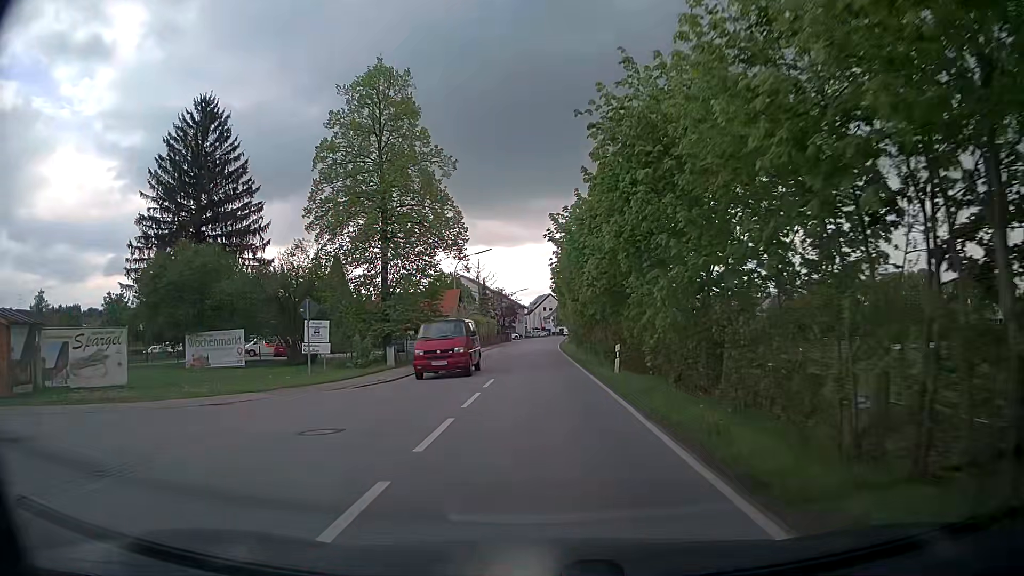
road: secondary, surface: asphalt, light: Day
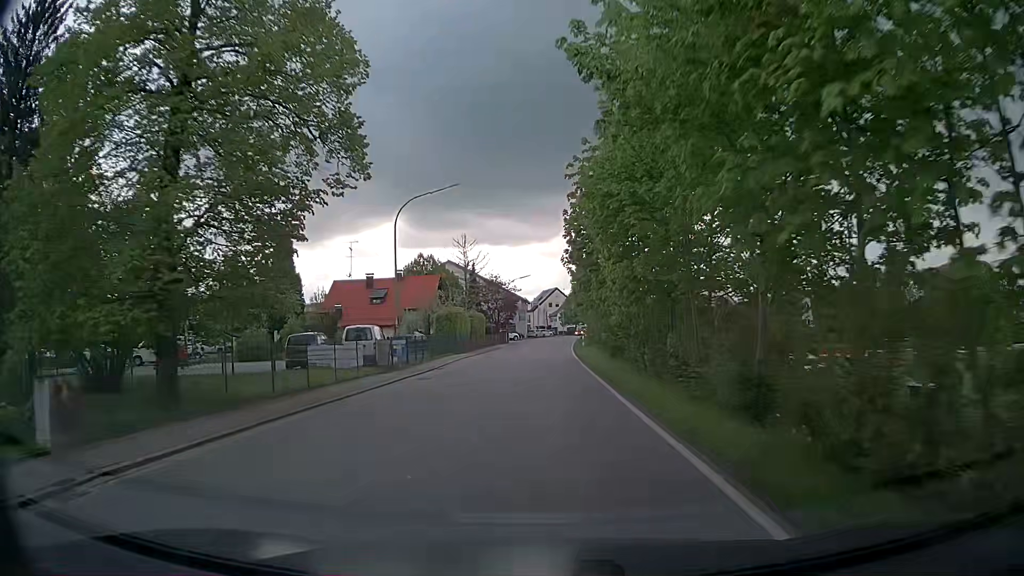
(0.0, +22.3) m; 0°
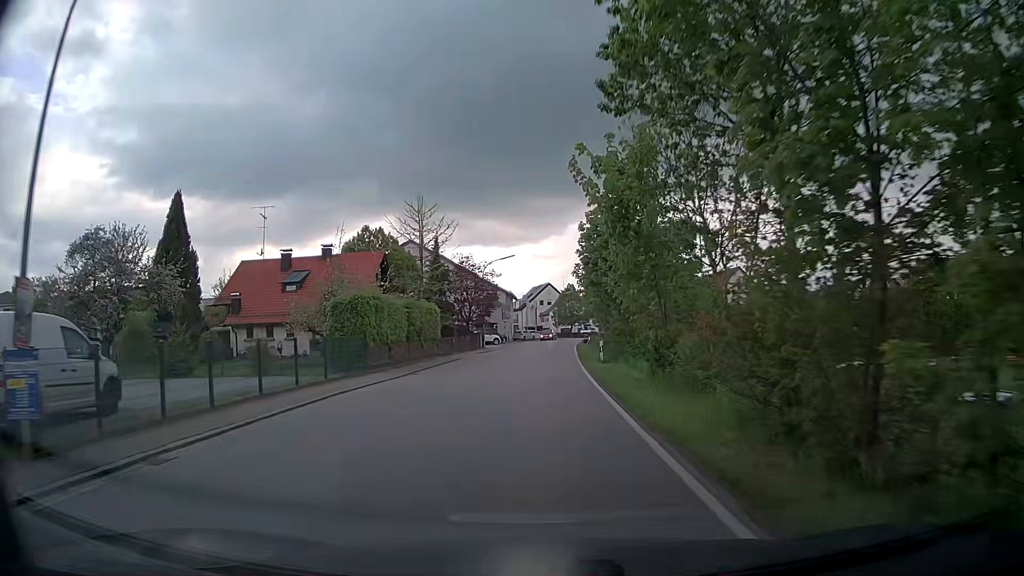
(-0.1, +21.8) m; 0°
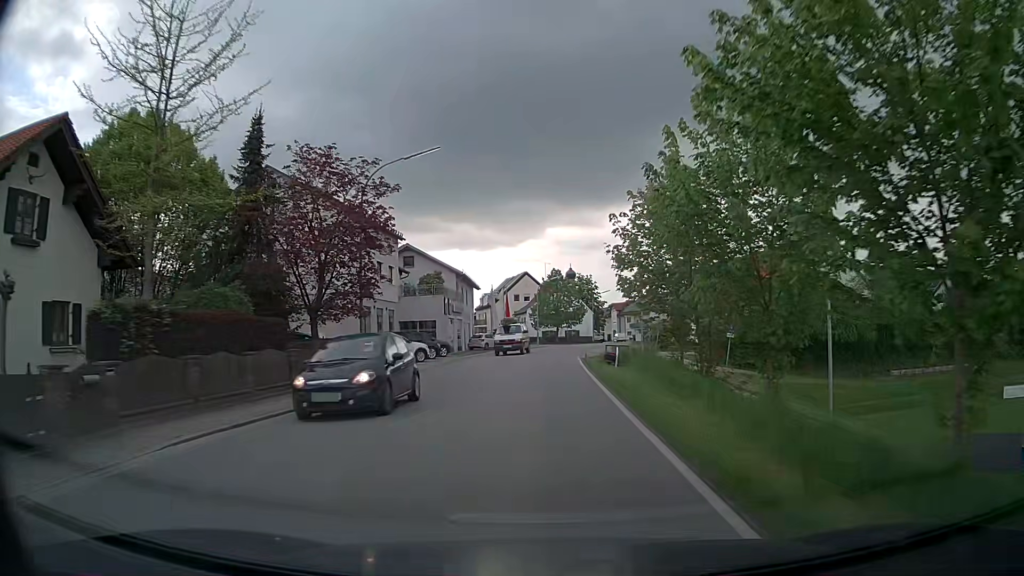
(+0.4, +35.0) m; +2°
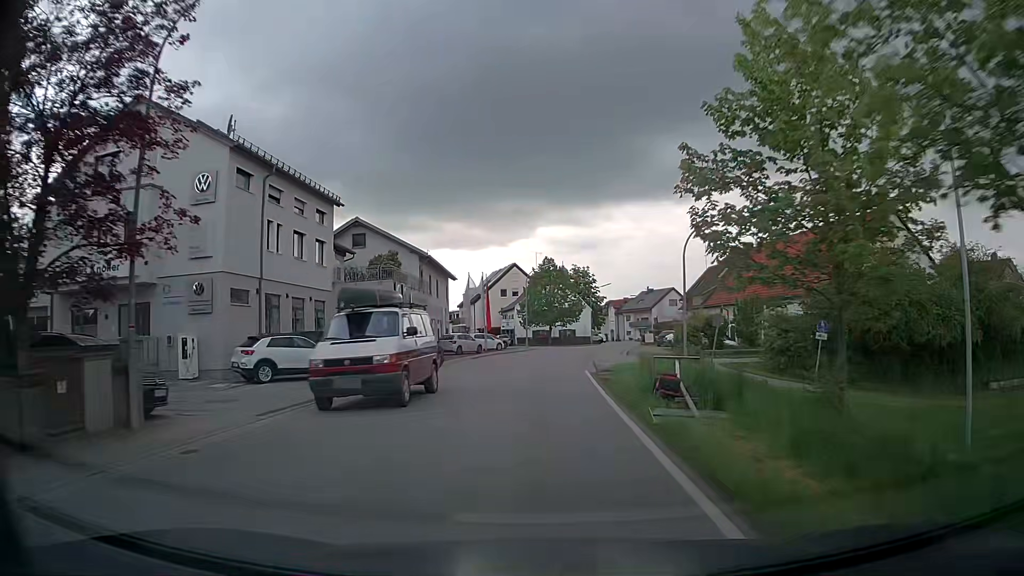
(+0.1, +13.6) m; +1°
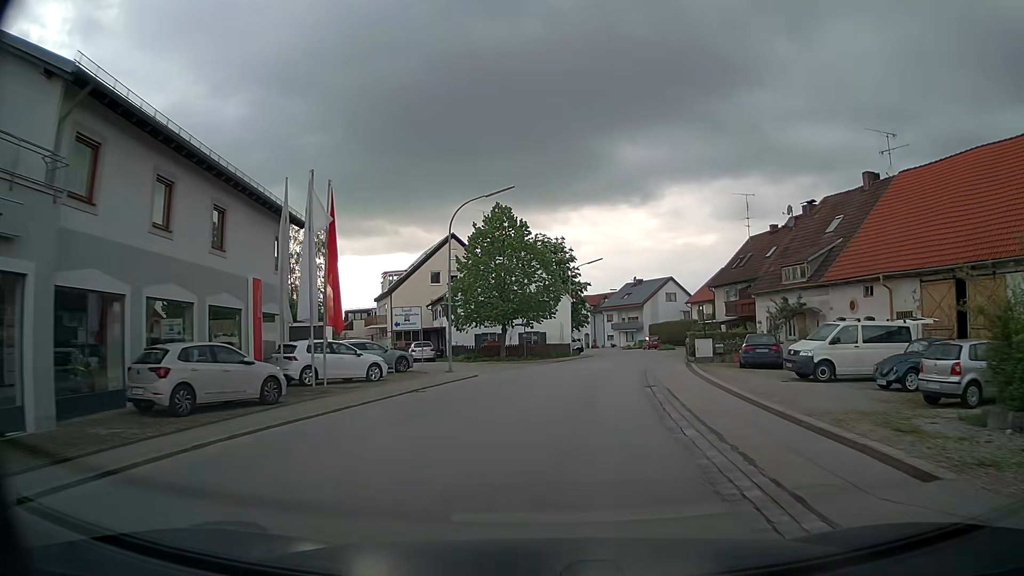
(+0.5, +33.7) m; +4°
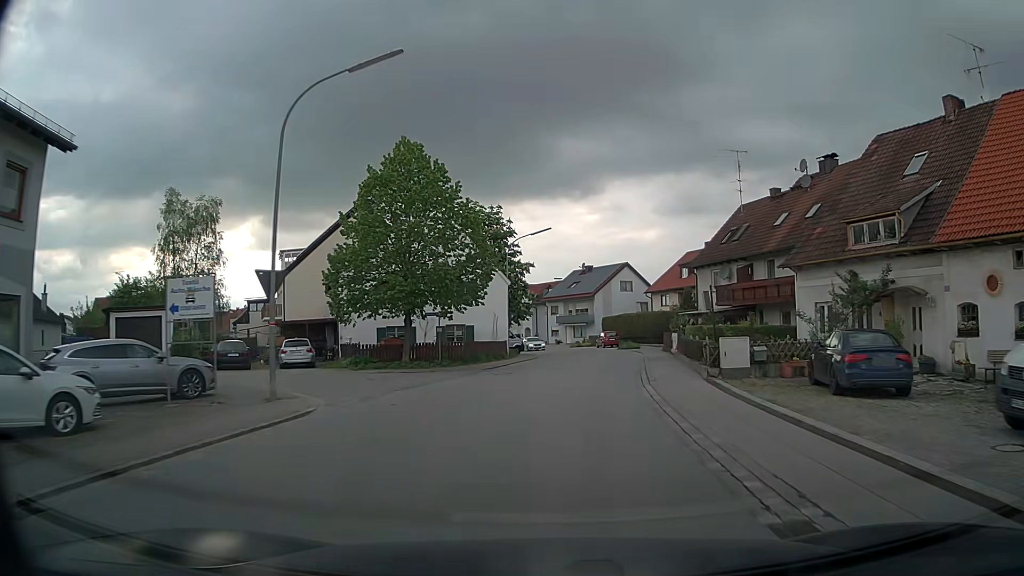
(+0.5, +13.9) m; +4°
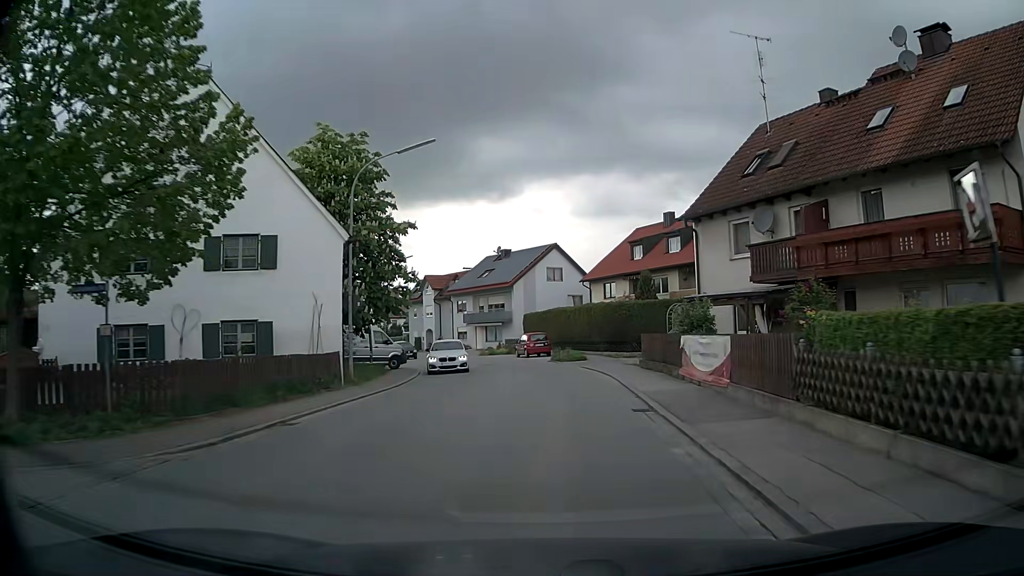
(+1.3, +19.8) m; +7°
(0, +10) (0, +20) (-1, +30) (-3, +40) (-6, +49) (-10, +59) (-14, +68) (-19, +76) (-24, +85) (-29, +93) m
